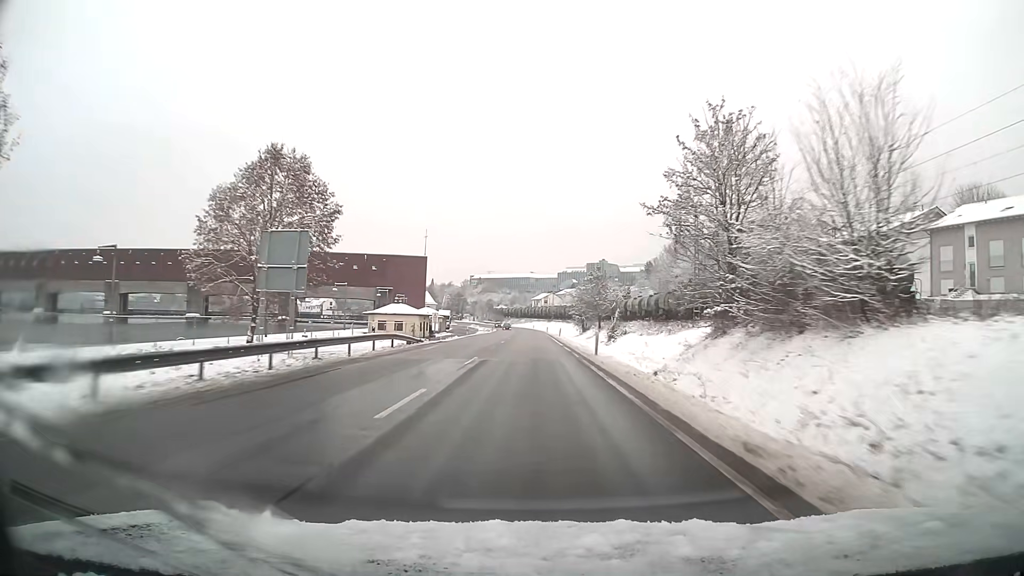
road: primary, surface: asphalt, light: Day
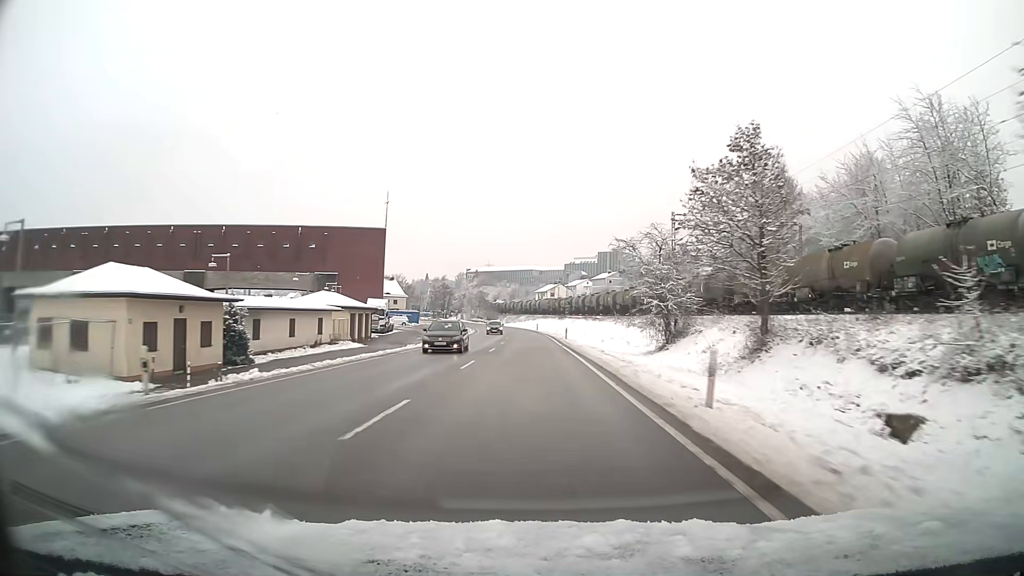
(-0.1, +62.3) m; 0°
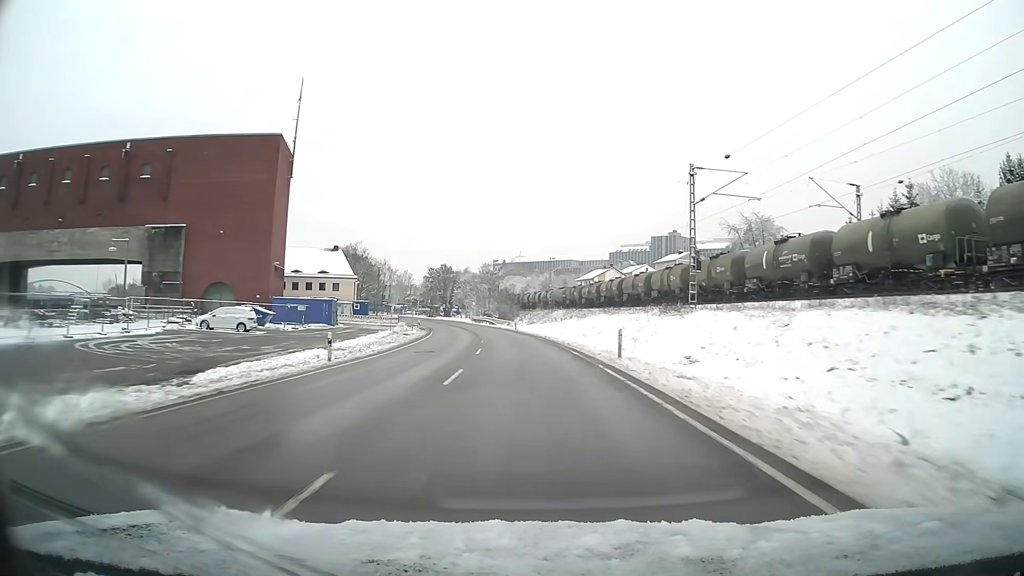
(-1.6, +78.1) m; -4°
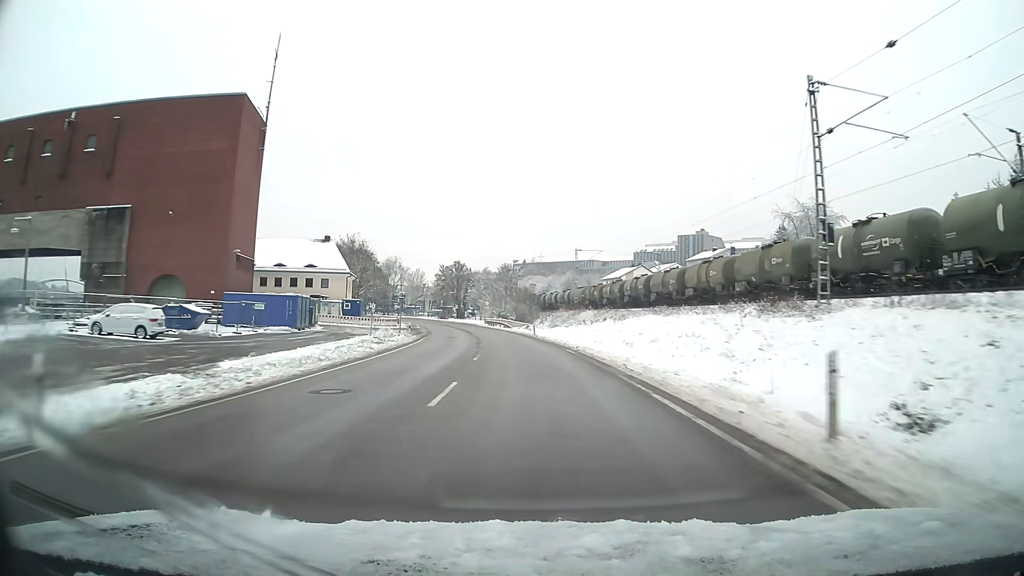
(-0.2, +15.3) m; -2°
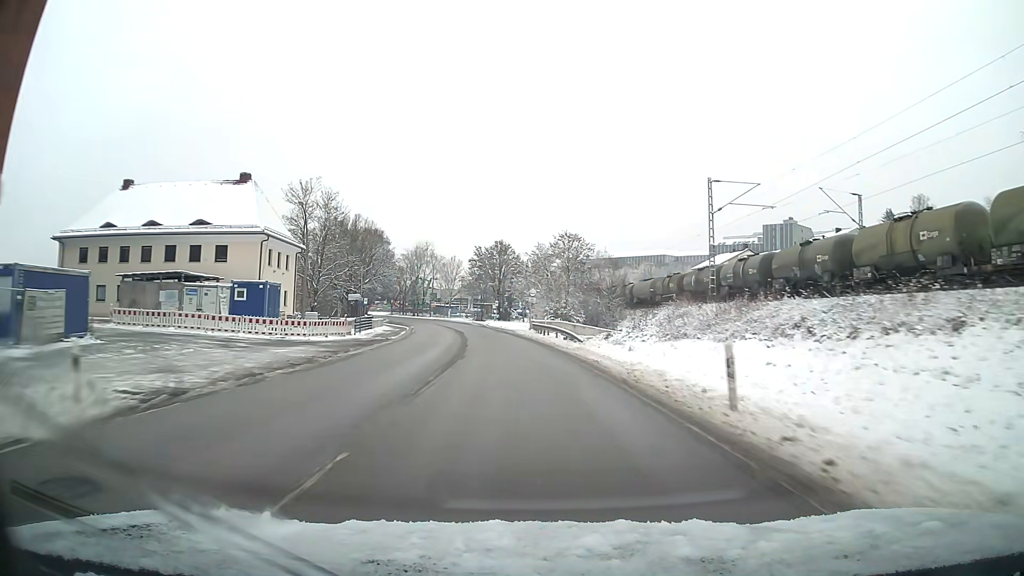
(-2.0, +44.1) m; -5°
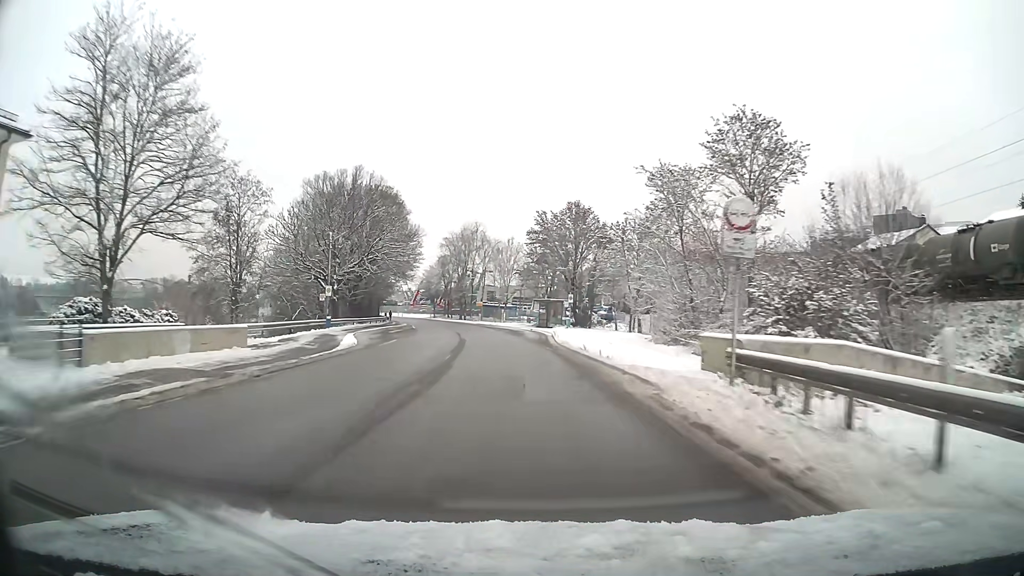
(-2.3, +41.5) m; -6°
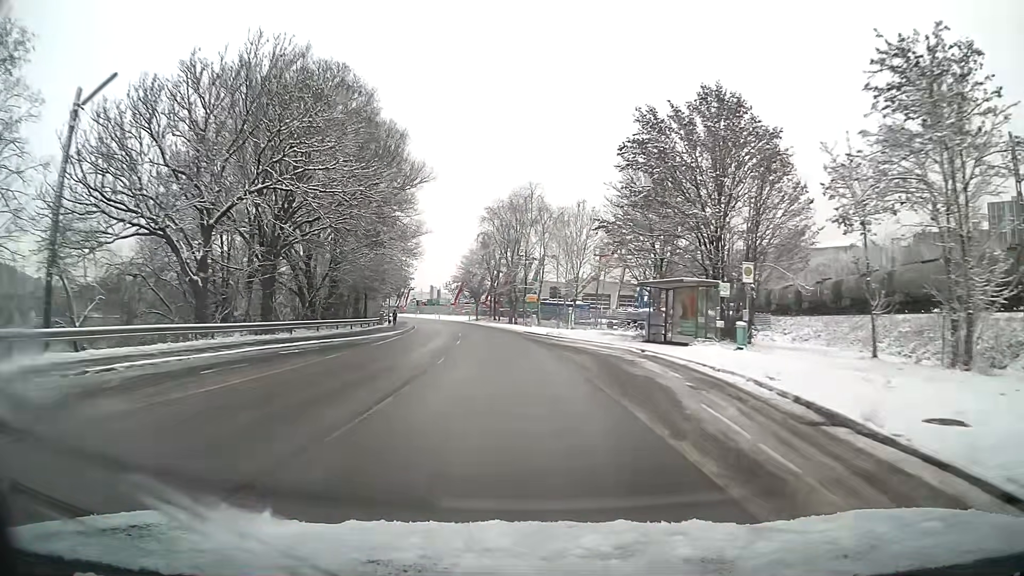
(-1.8, +37.8) m; -6°
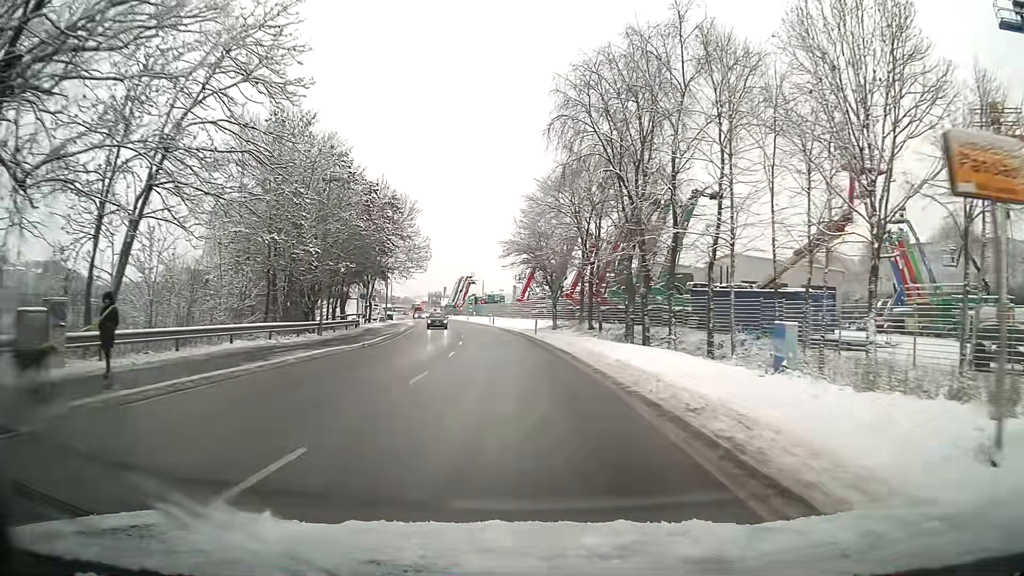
(-3.4, +52.1) m; -7°
(0, +10) (0, +20) (-1, +30) (-2, +40) (-3, +50) (-4, +60) (-6, +70) (-8, +80) (-9, +89) (-11, +99) m
